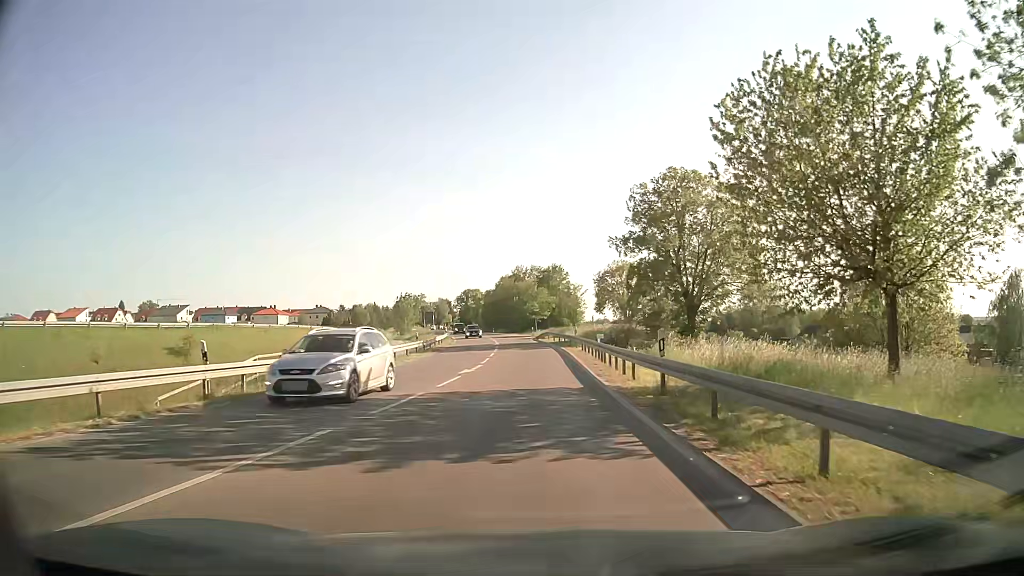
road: tertiary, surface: asphalt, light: Day
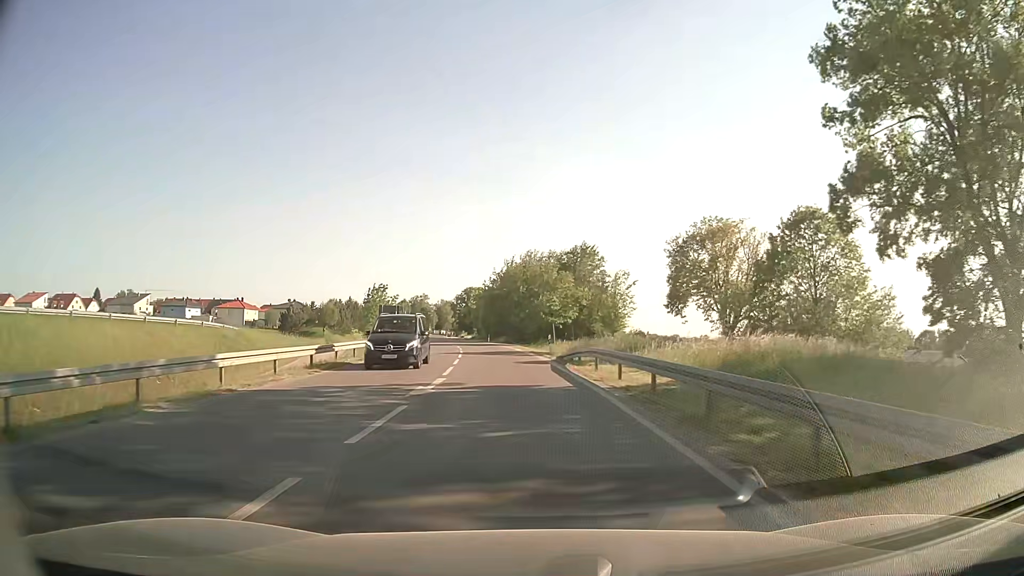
(-0.2, +40.3) m; -1°
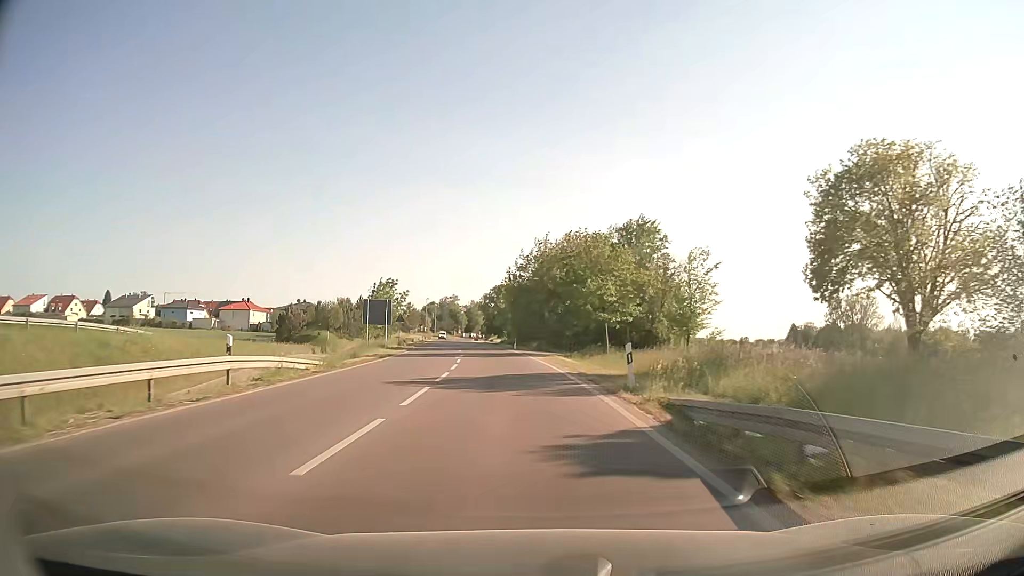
(-0.4, +20.2) m; -3°
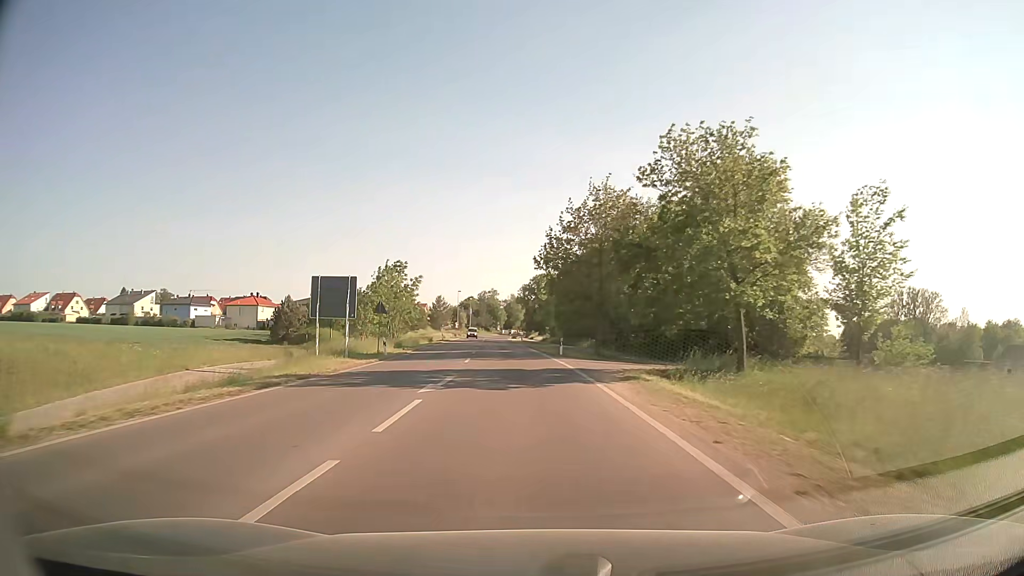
(-0.7, +21.6) m; -4°
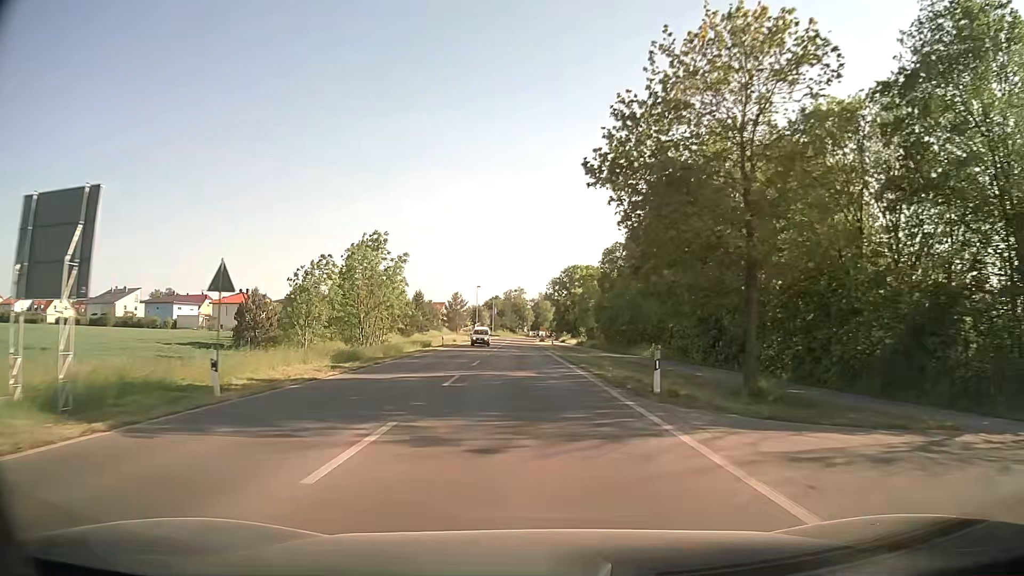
(-0.6, +22.6) m; -3°
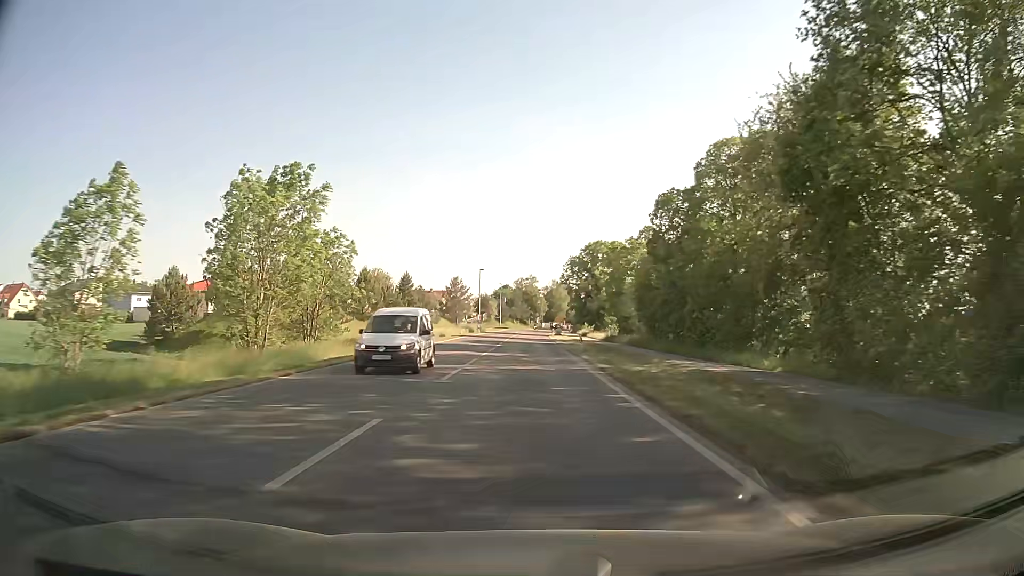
(-0.2, +22.6) m; -1°
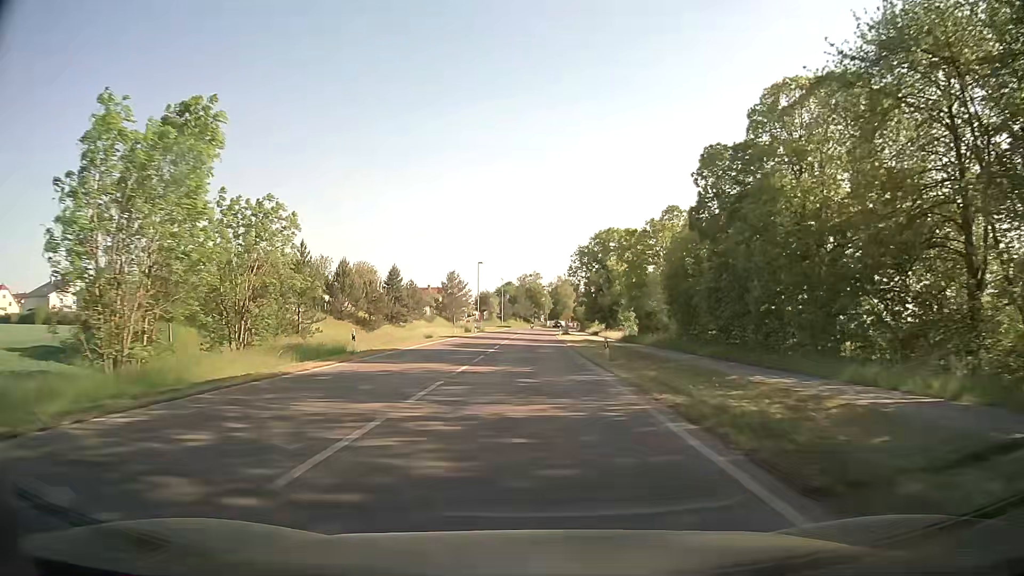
(0.0, +10.9) m; 0°
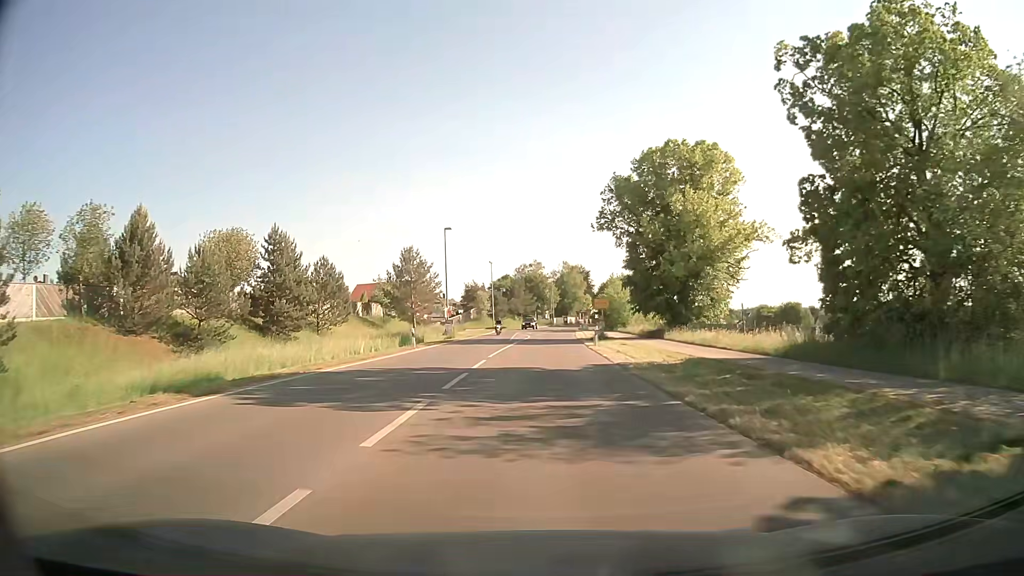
(-0.3, +40.0) m; 0°
(0, +10) (0, +20) (+1, +30) (+1, +40) (+1, +50) (+2, +60) (+2, +70) (+3, +80) (+4, +90) (+5, +100) m
